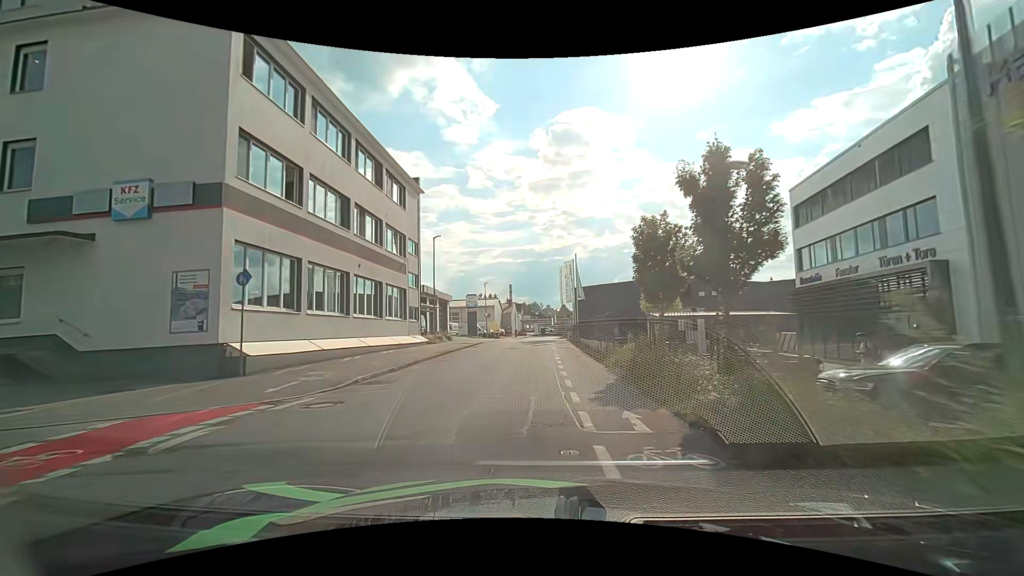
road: residential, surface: asphalt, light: Day
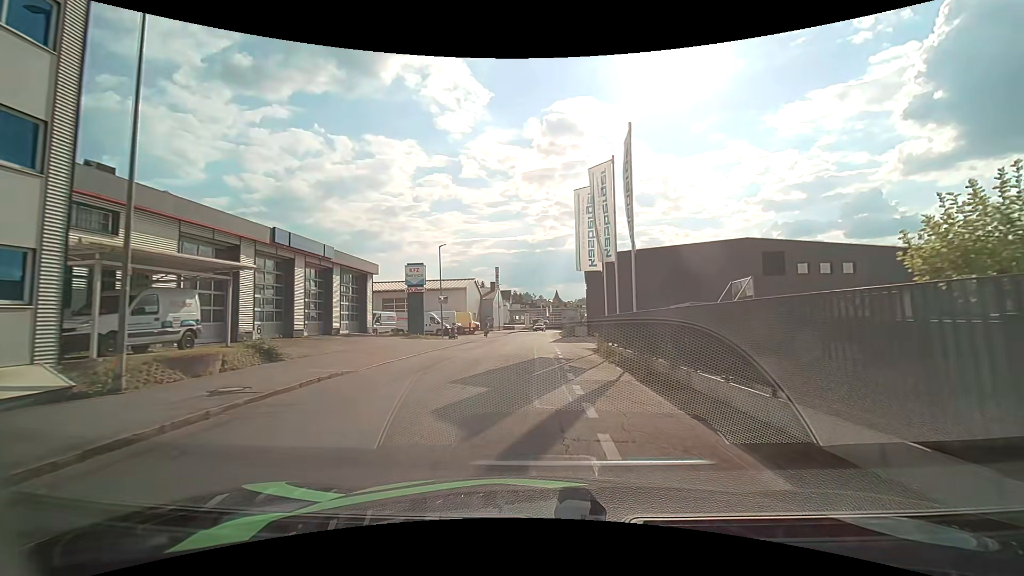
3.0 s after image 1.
(+0.4, +28.2) m; +2°
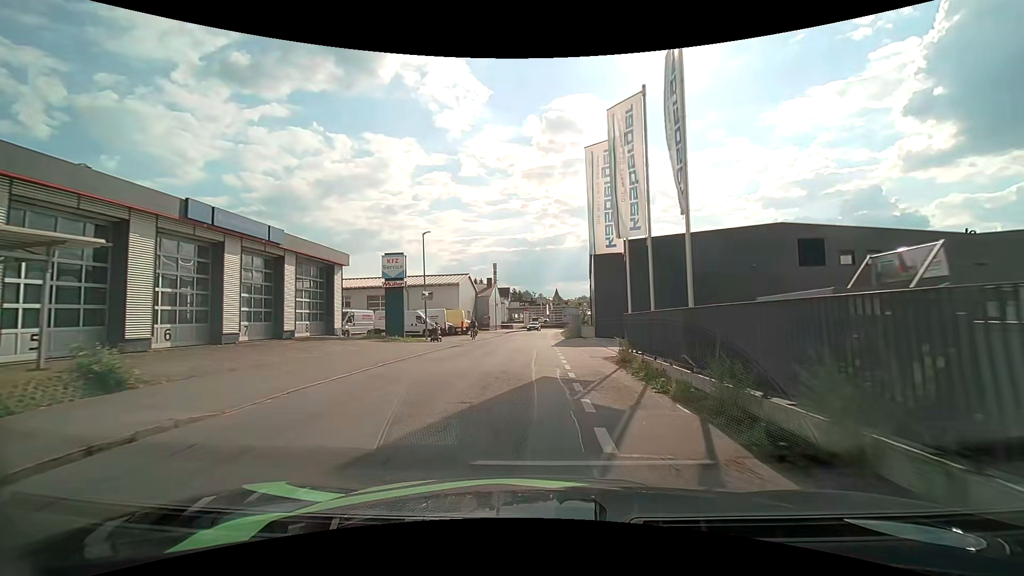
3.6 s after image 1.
(0.0, +5.8) m; 0°
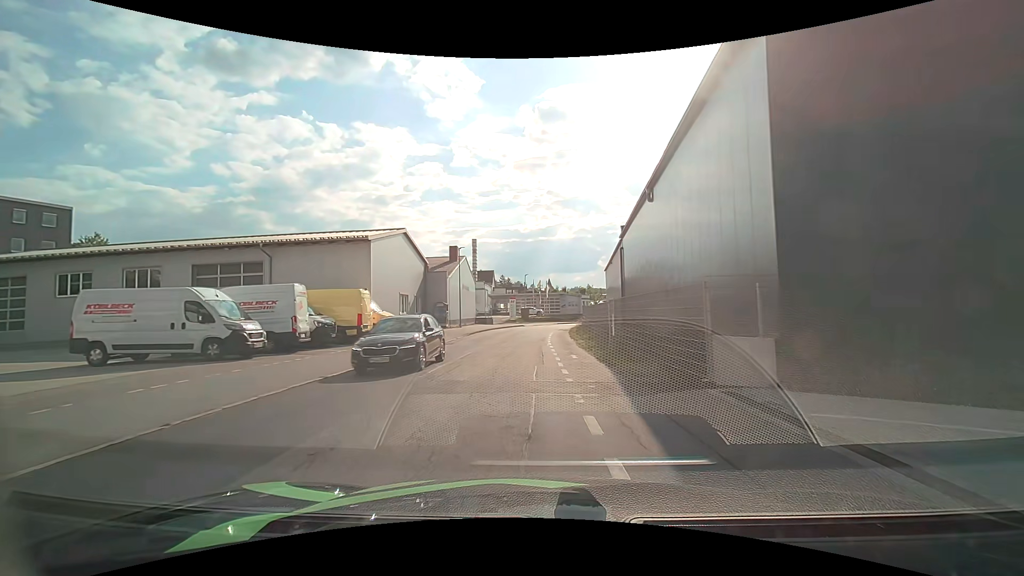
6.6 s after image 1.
(0.0, +29.4) m; +1°
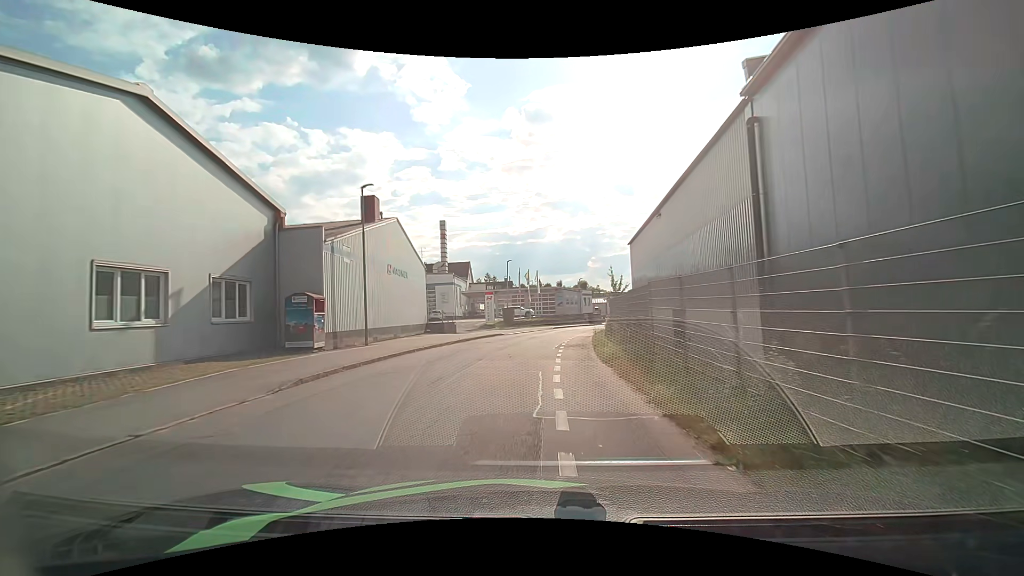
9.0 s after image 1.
(+0.4, +24.3) m; +1°
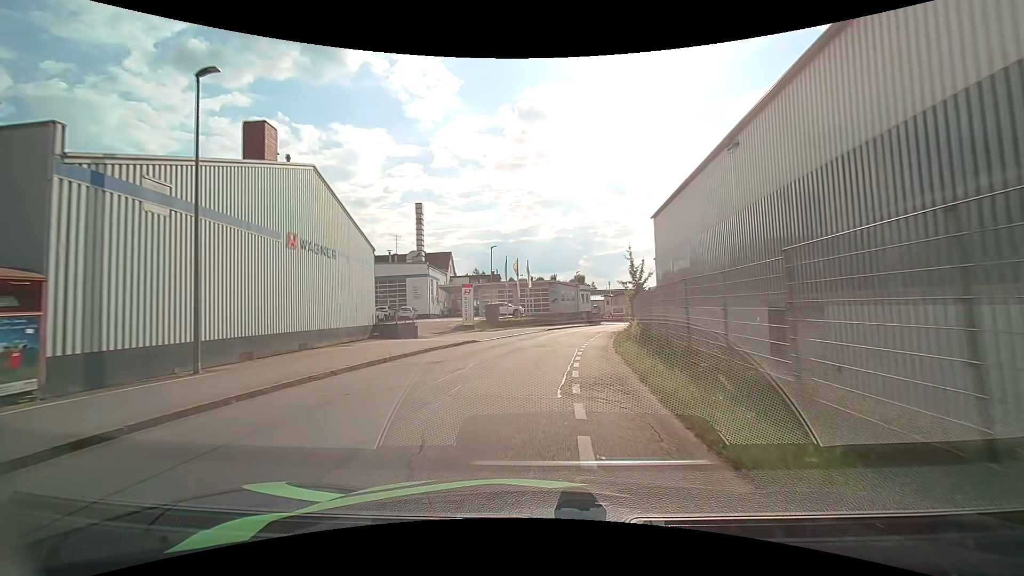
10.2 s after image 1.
(+0.1, +11.3) m; +1°
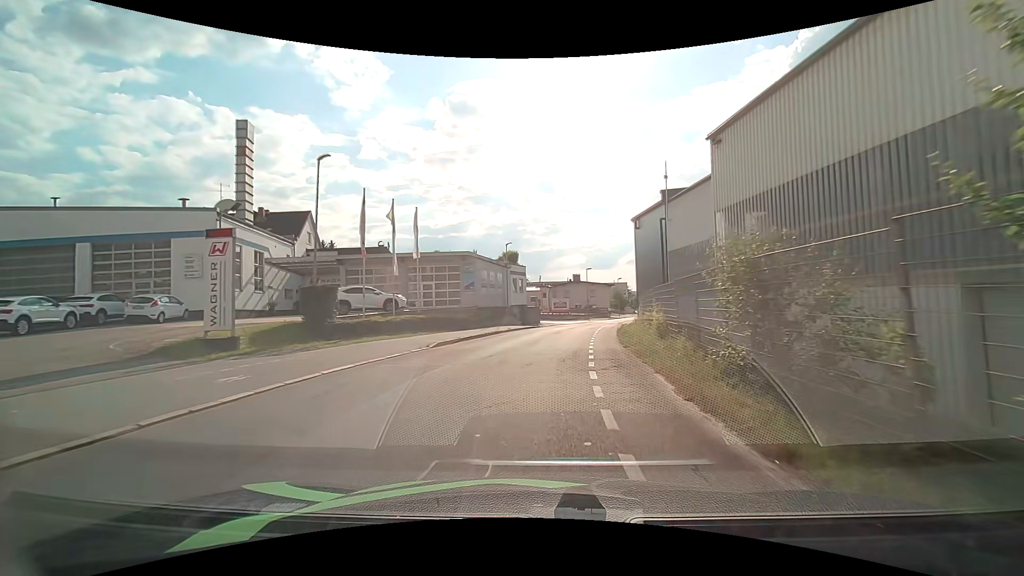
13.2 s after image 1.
(+1.6, +27.1) m; +9°
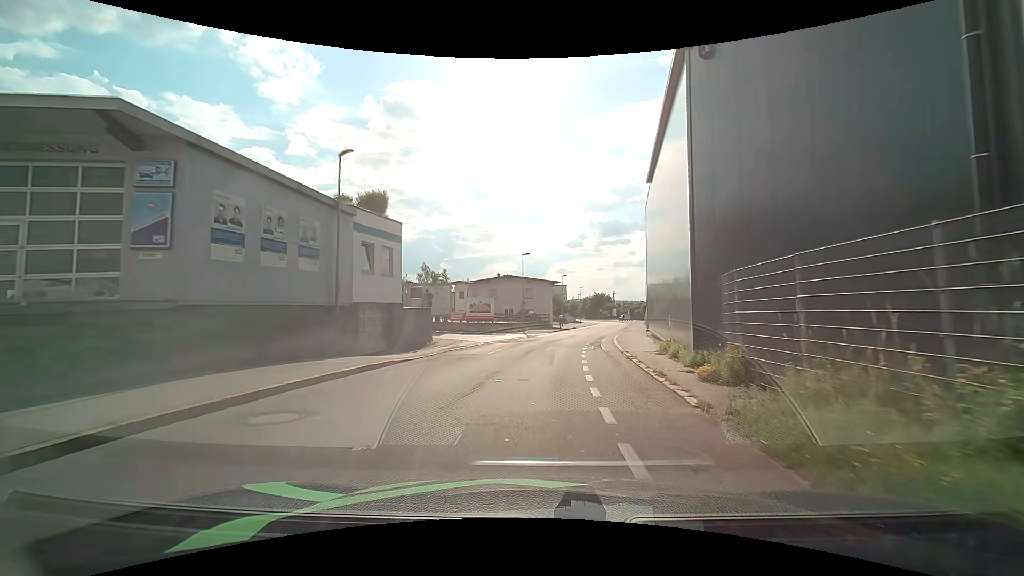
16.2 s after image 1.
(+1.5, +28.0) m; +7°
(0, +10) (+1, +20) (+2, +30) (+4, +40) (+6, +50) (+8, +59) (+10, +69) (+12, +79) (+14, +89) (+16, +98) m
